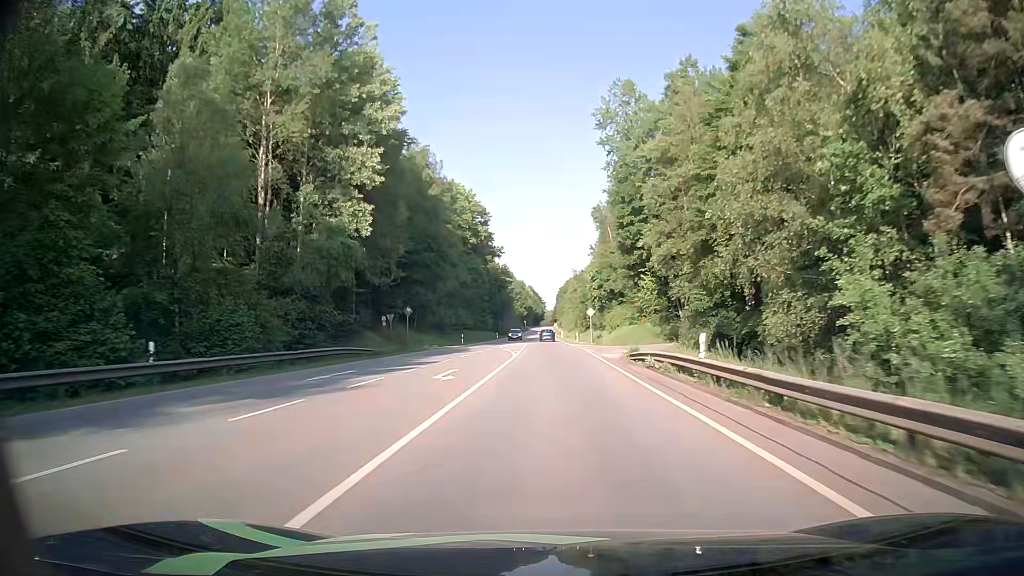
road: secondary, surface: asphalt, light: Day
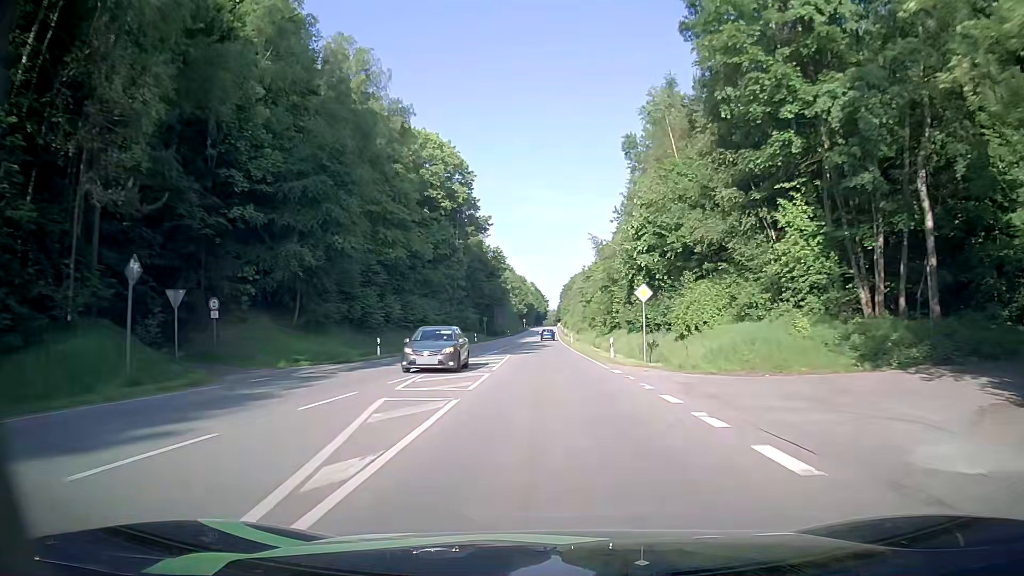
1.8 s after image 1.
(-0.1, +35.1) m; -1°
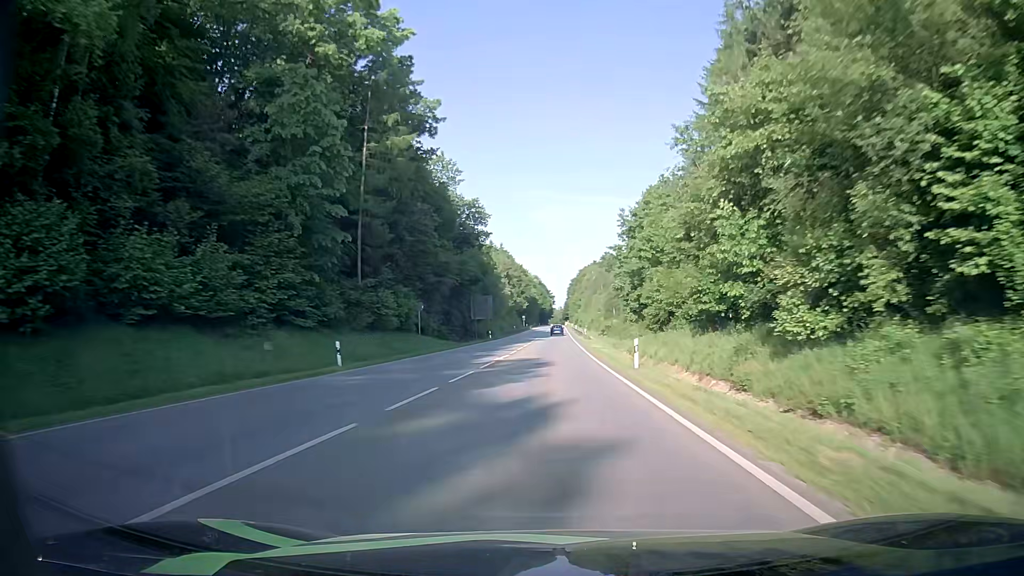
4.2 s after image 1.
(-0.1, +49.8) m; 0°
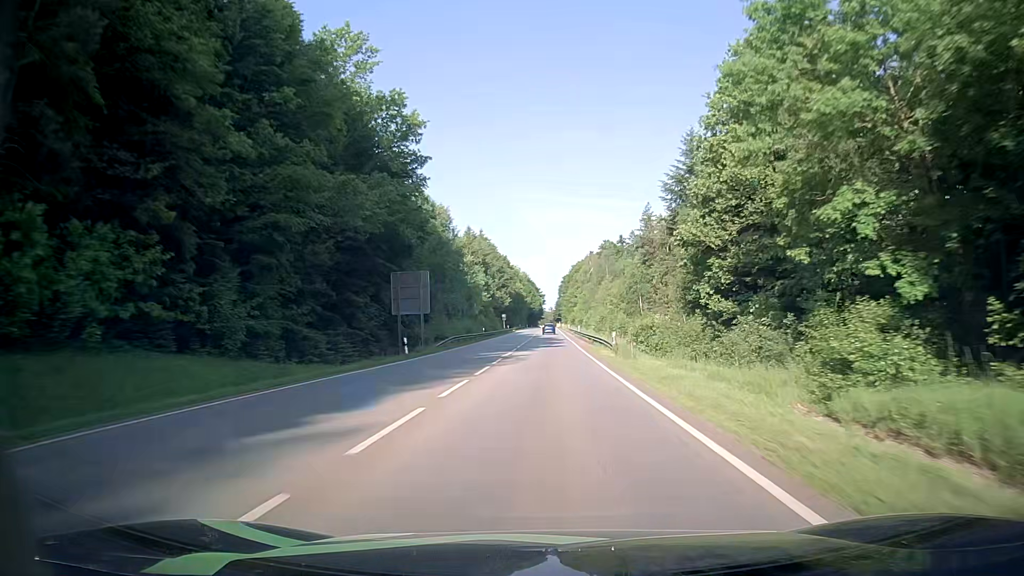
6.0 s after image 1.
(+0.1, +40.1) m; 0°
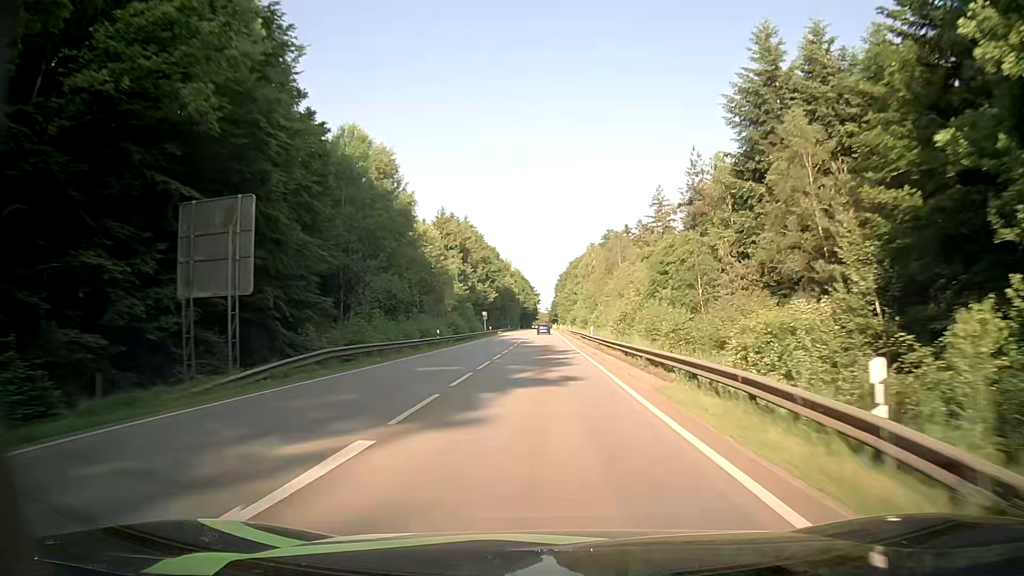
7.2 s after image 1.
(+0.3, +27.9) m; +1°
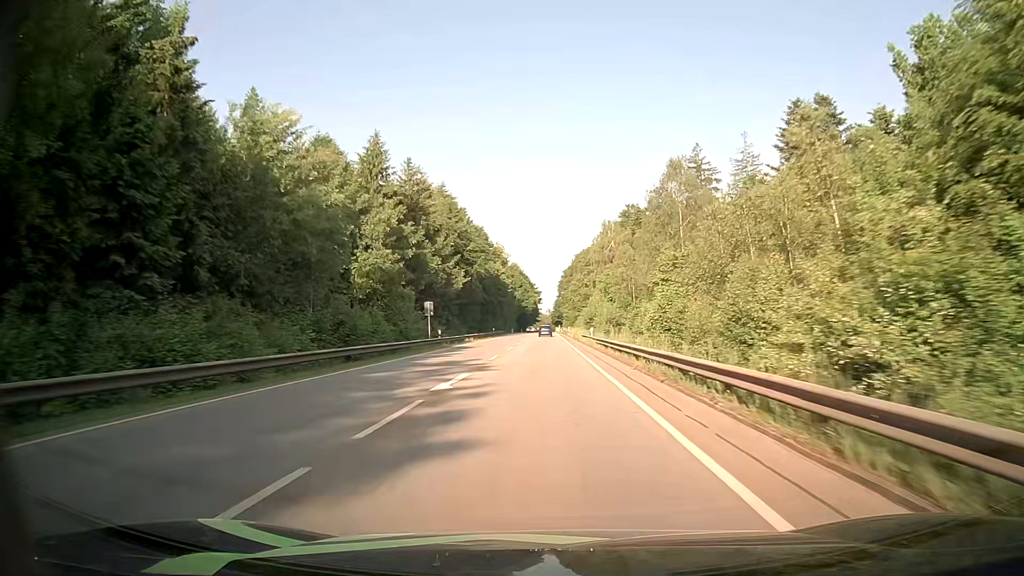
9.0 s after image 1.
(-0.2, +43.4) m; 0°
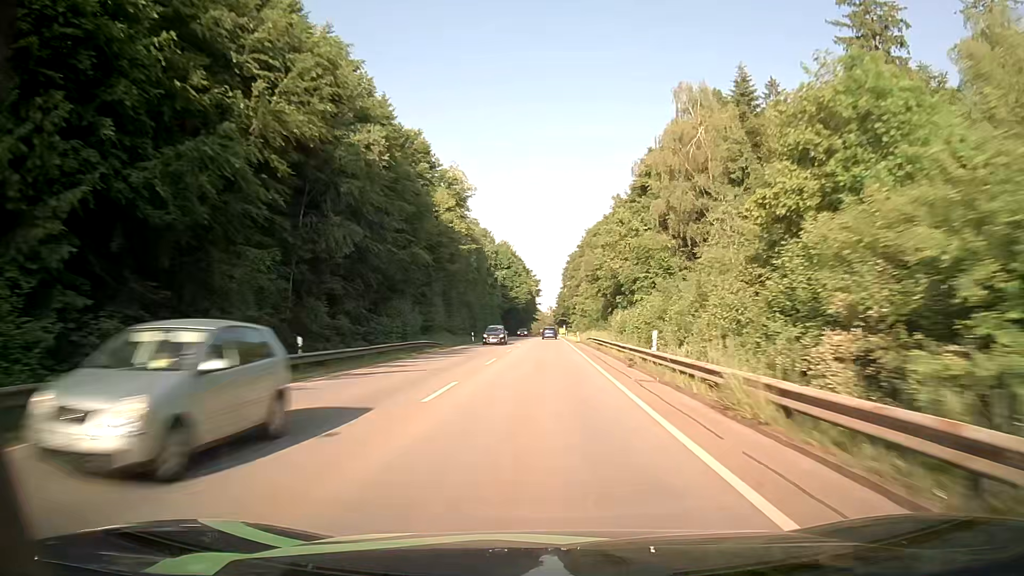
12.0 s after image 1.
(-0.3, +75.3) m; -1°
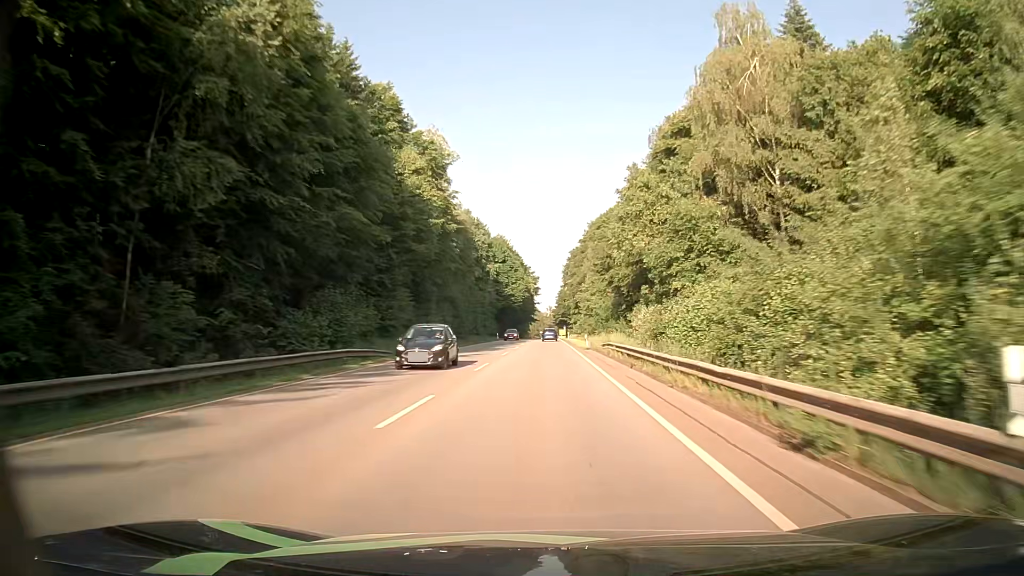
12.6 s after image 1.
(+0.1, +15.4) m; 0°
(0, +10) (0, +20) (0, +30) (0, +40) (0, +50) (0, +60) (0, +70) (0, +80) (0, +90) (0, +100) m
